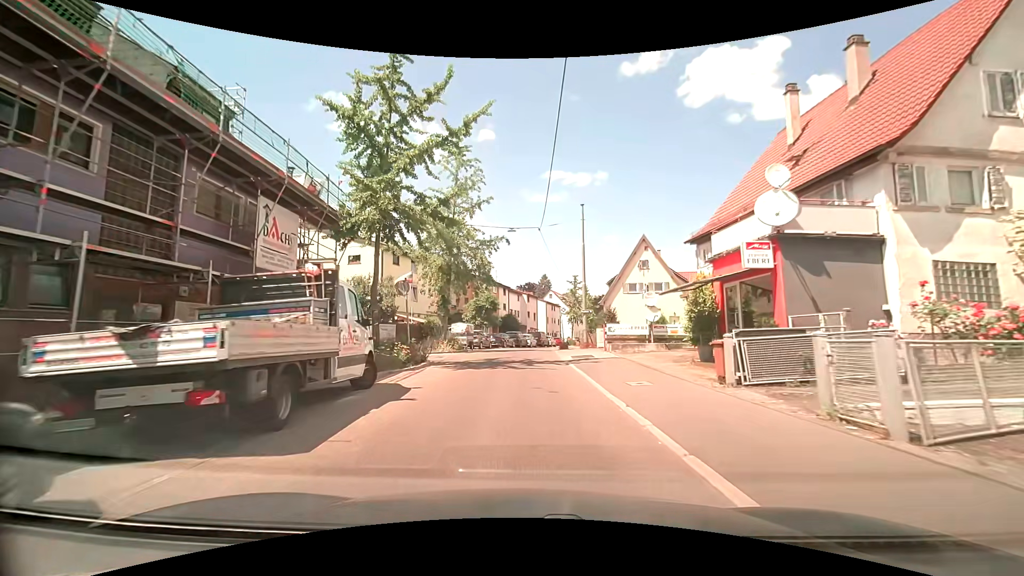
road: tertiary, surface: asphalt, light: Day
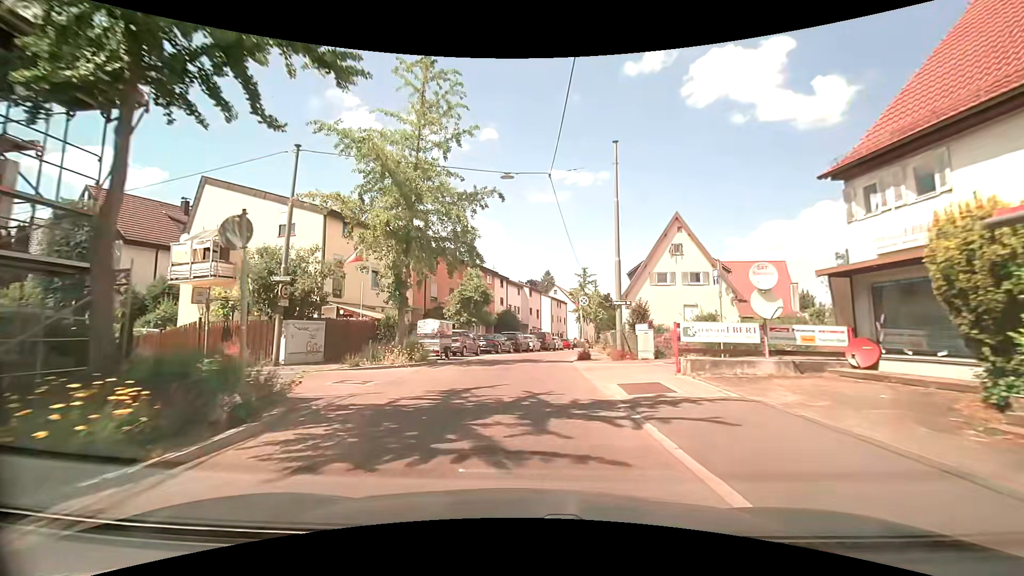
(-0.1, +11.3) m; -1°
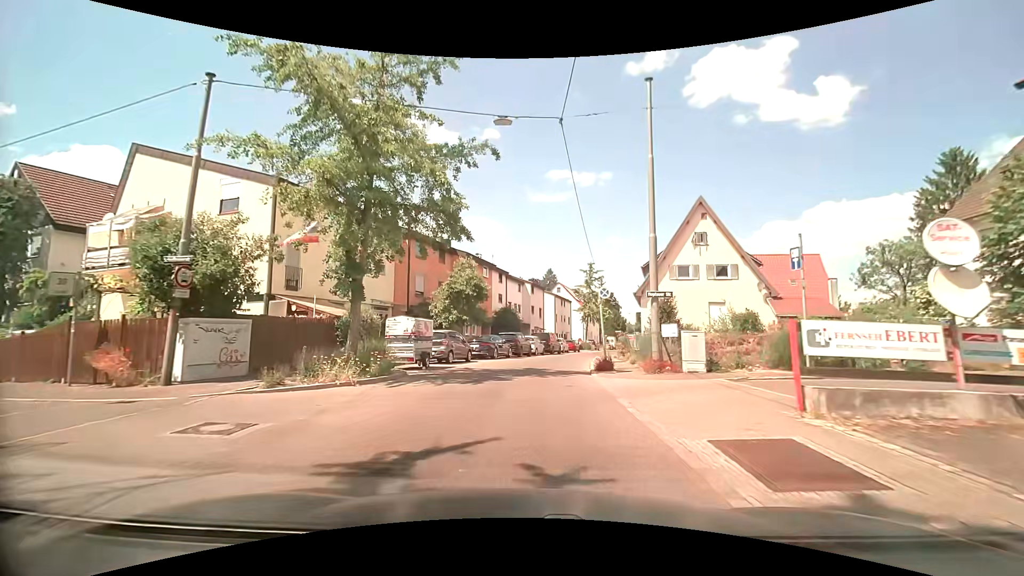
(0.0, +5.5) m; 0°
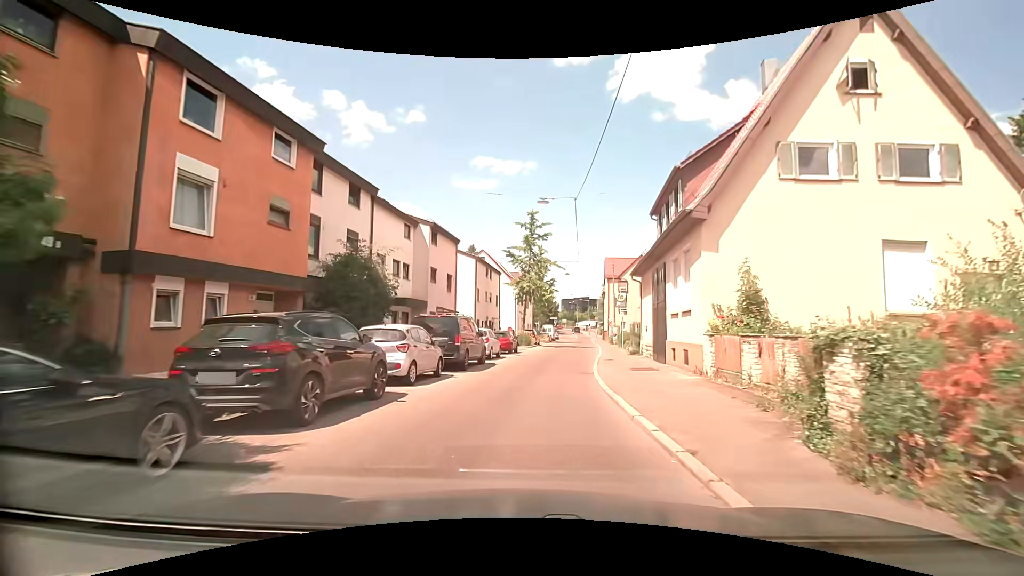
(+1.2, +25.4) m; +9°
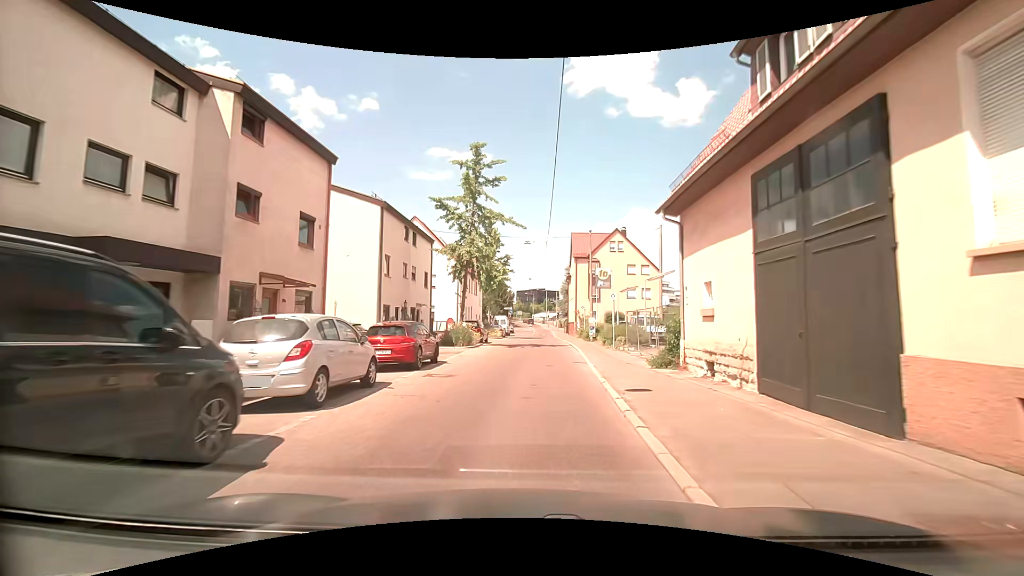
(+0.6, +15.3) m; +5°
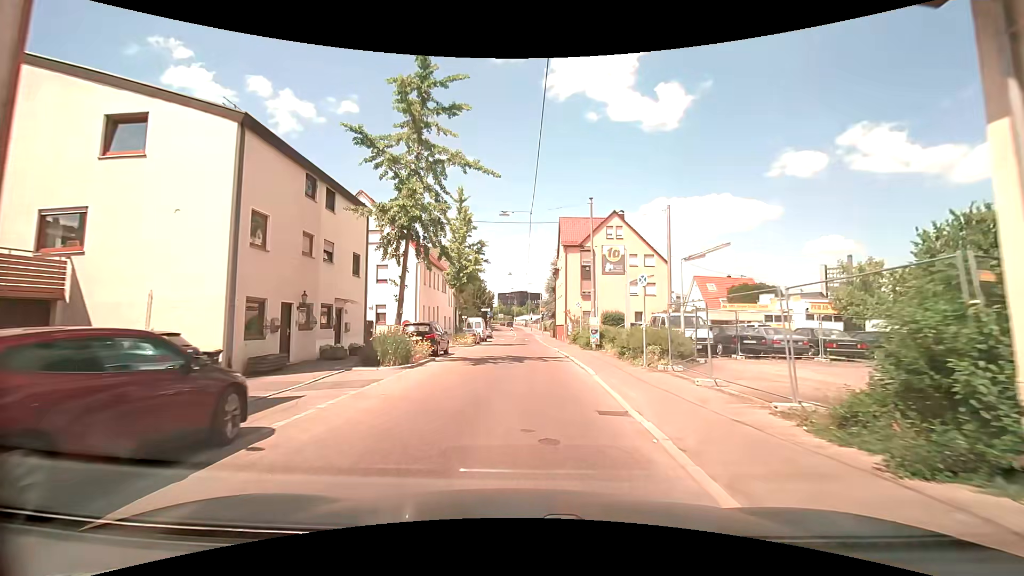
(+0.1, +10.8) m; +1°
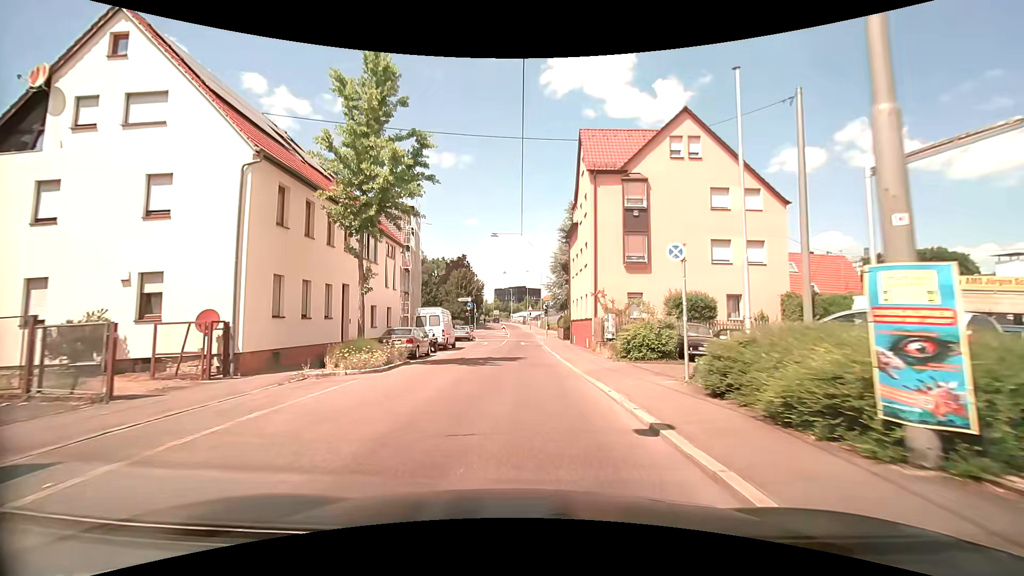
(+0.4, +22.9) m; +1°
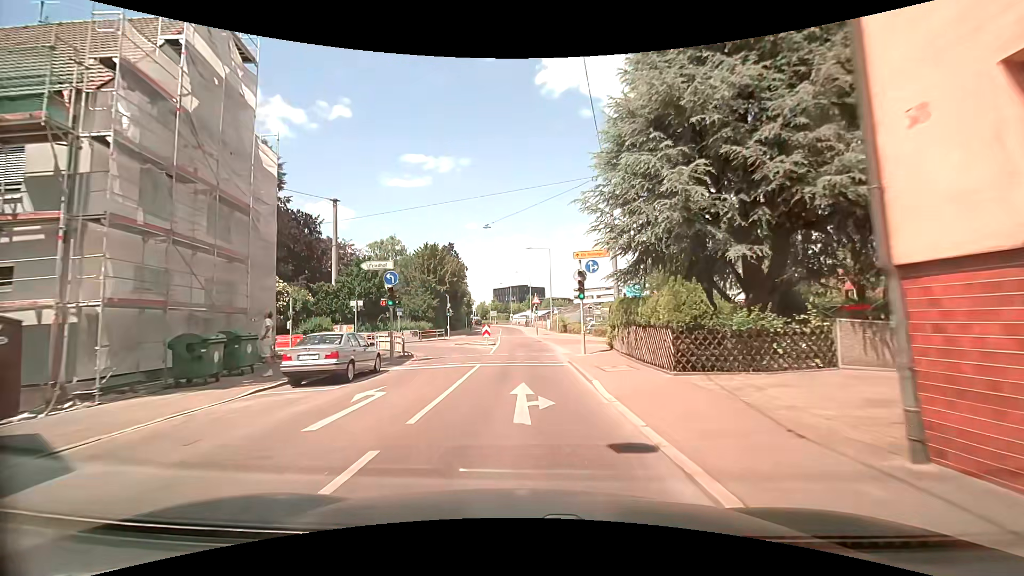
(-0.2, +31.2) m; -3°
(0, +10) (+1, +20) (+1, +30) (+1, +40) (+1, +50) (+1, +60) (+1, +70) (+1, +80) (+1, +90) (+1, +100) m
